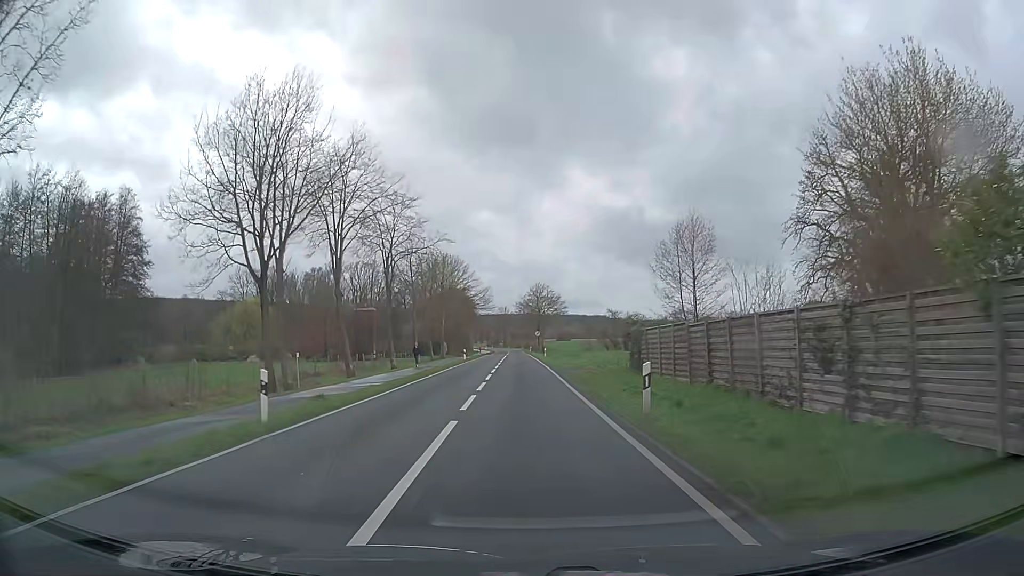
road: secondary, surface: asphalt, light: Day
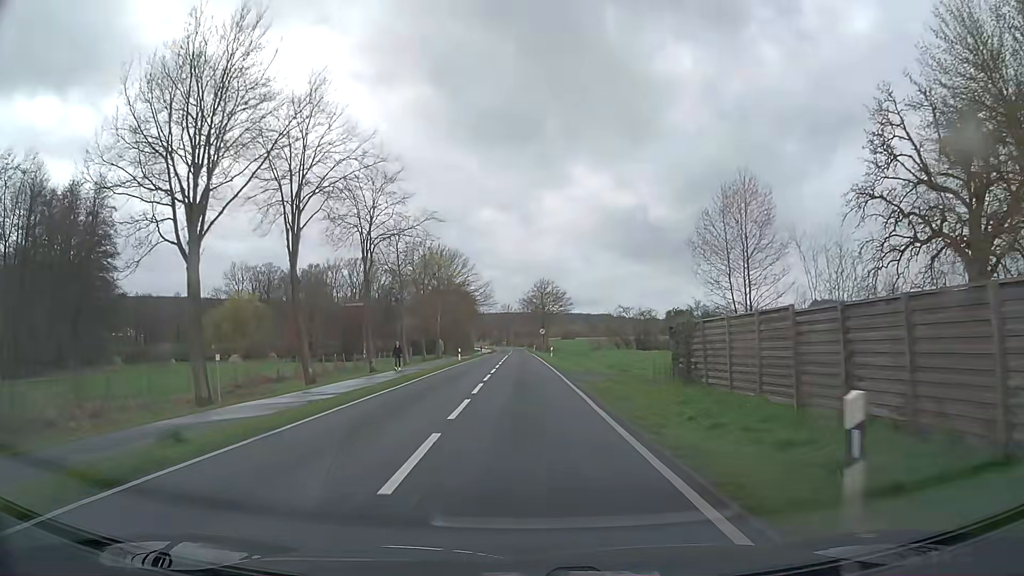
(-0.1, +7.9) m; -1°
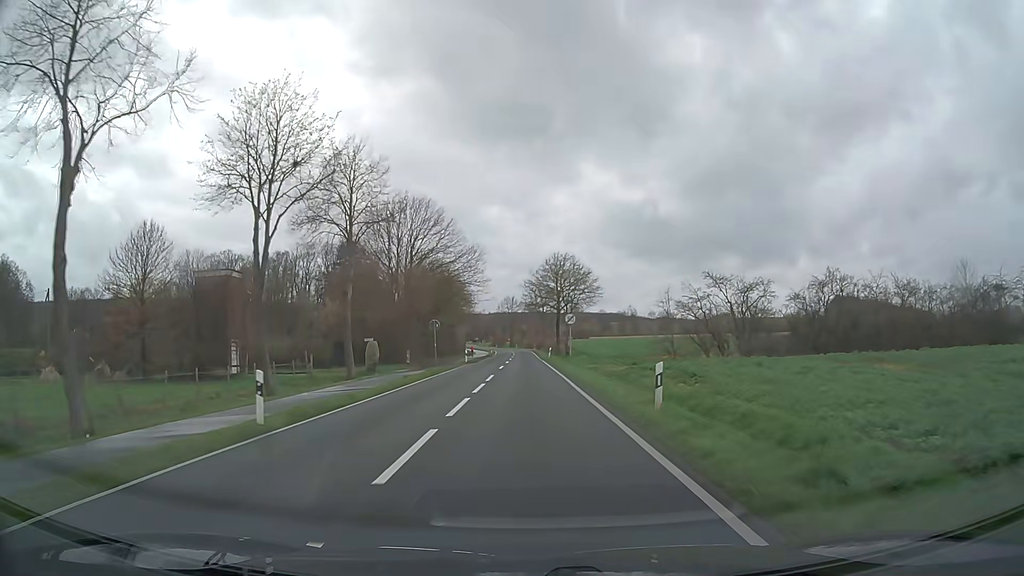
(-0.4, +42.0) m; -1°
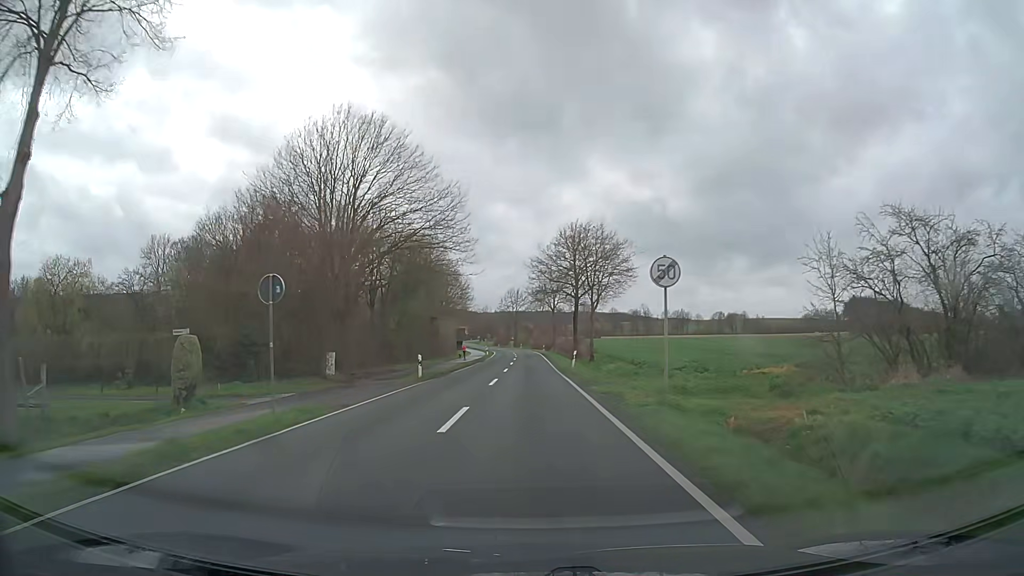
(-0.1, +26.5) m; -1°
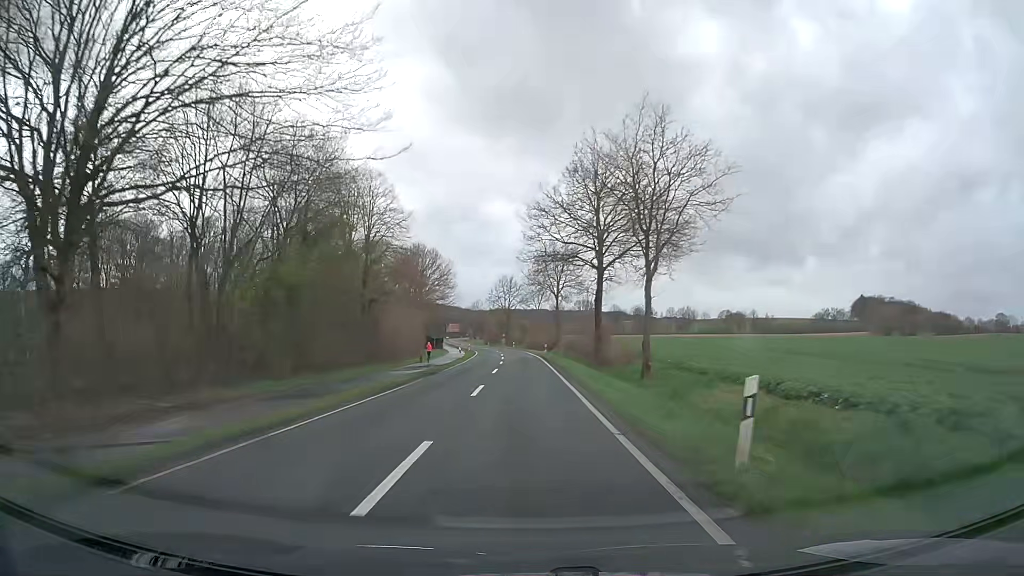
(+0.1, +29.4) m; 0°
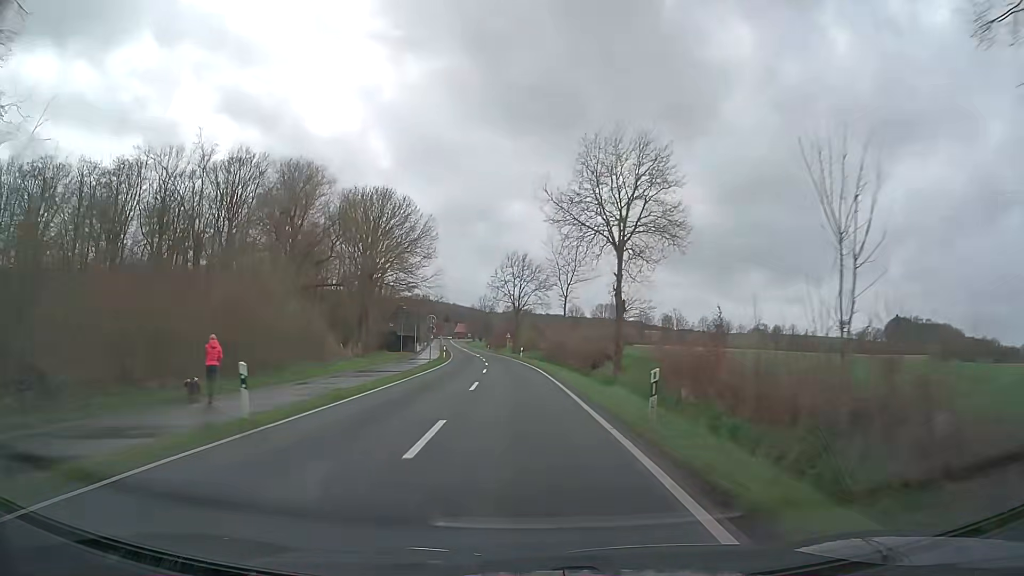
(-0.4, +46.0) m; -1°
